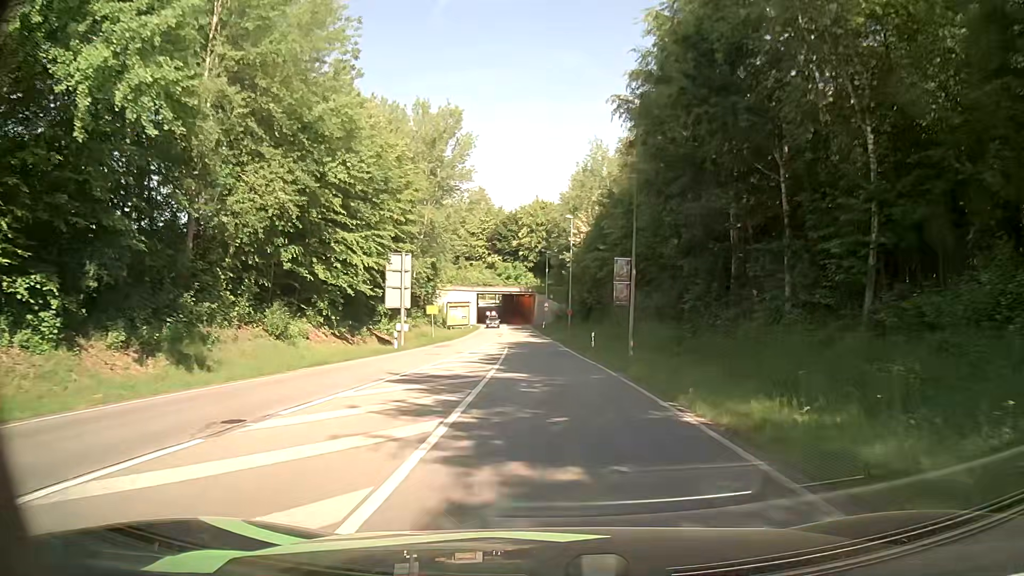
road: secondary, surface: asphalt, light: Day
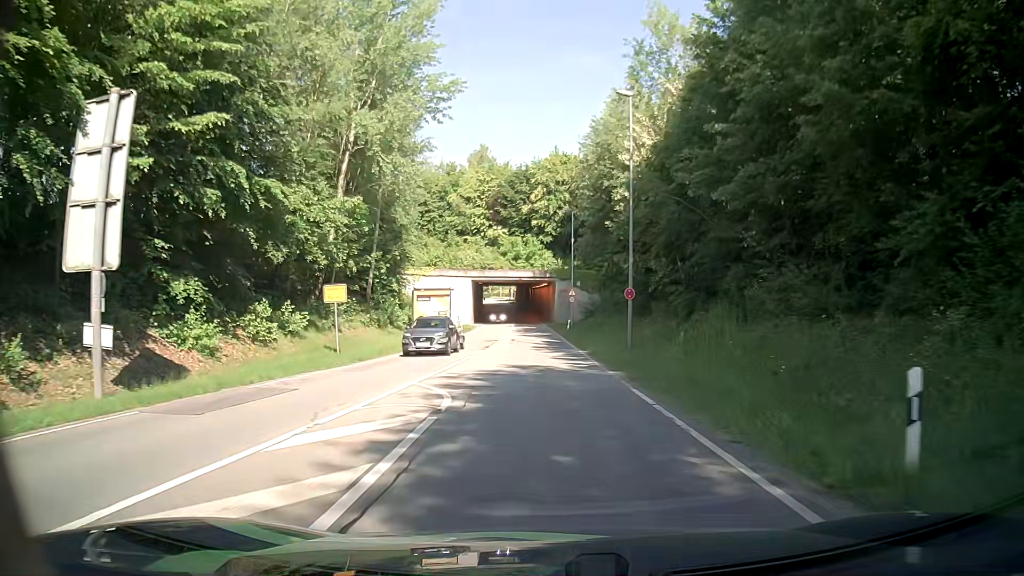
(-0.5, +30.6) m; -2°
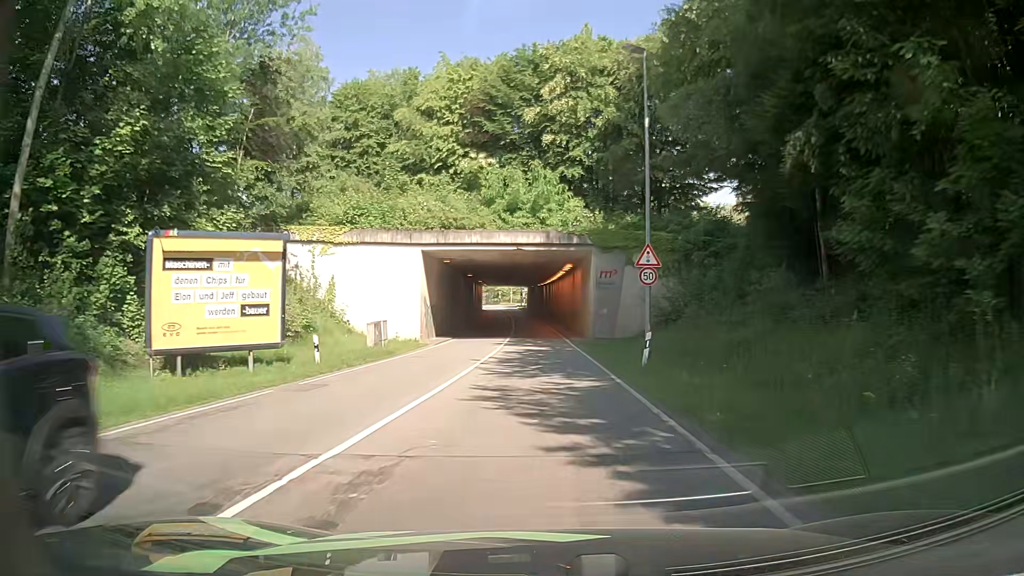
(-0.6, +36.2) m; -1°
